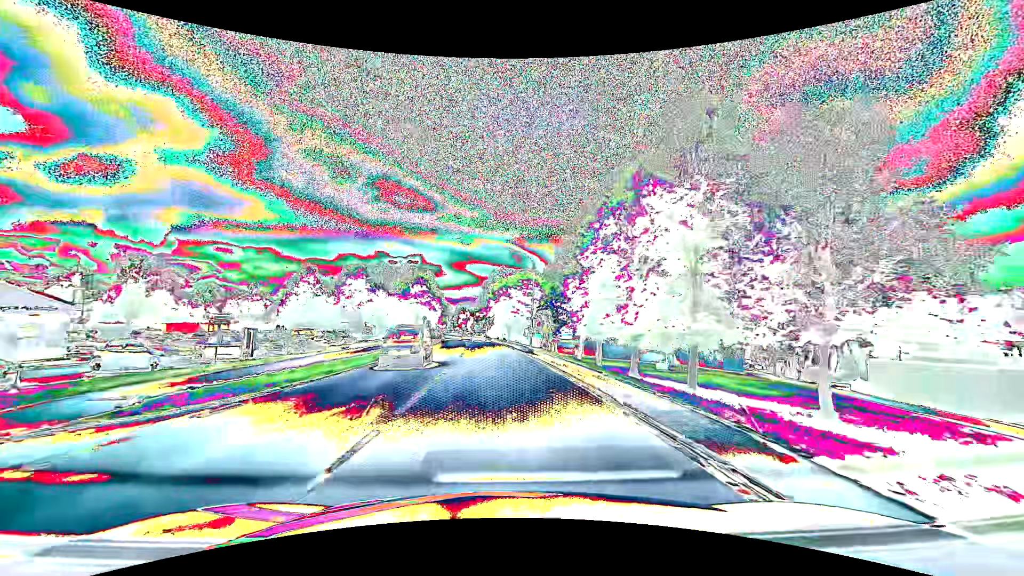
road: primary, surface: asphalt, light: Day
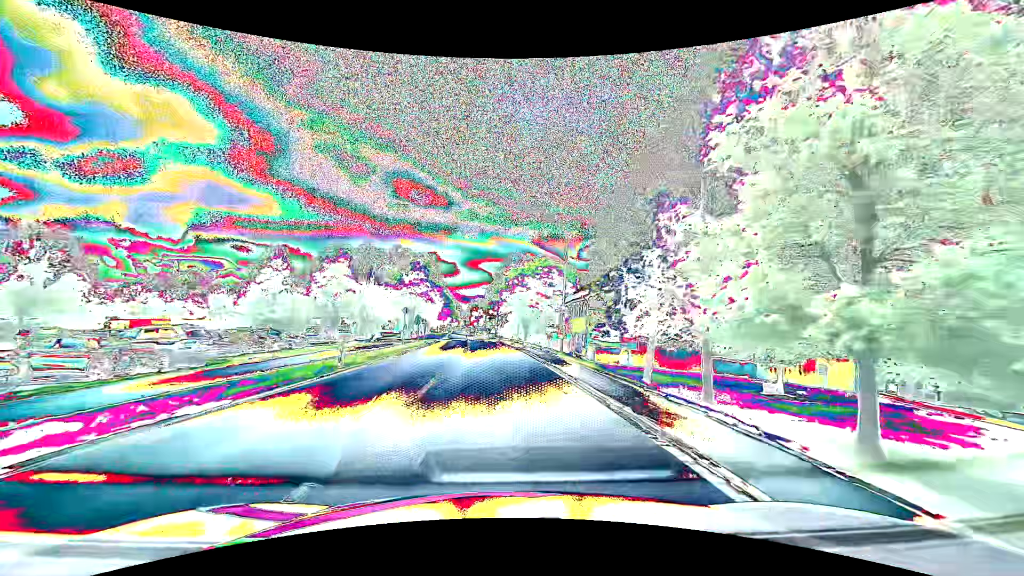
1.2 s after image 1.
(-0.3, +15.9) m; -2°
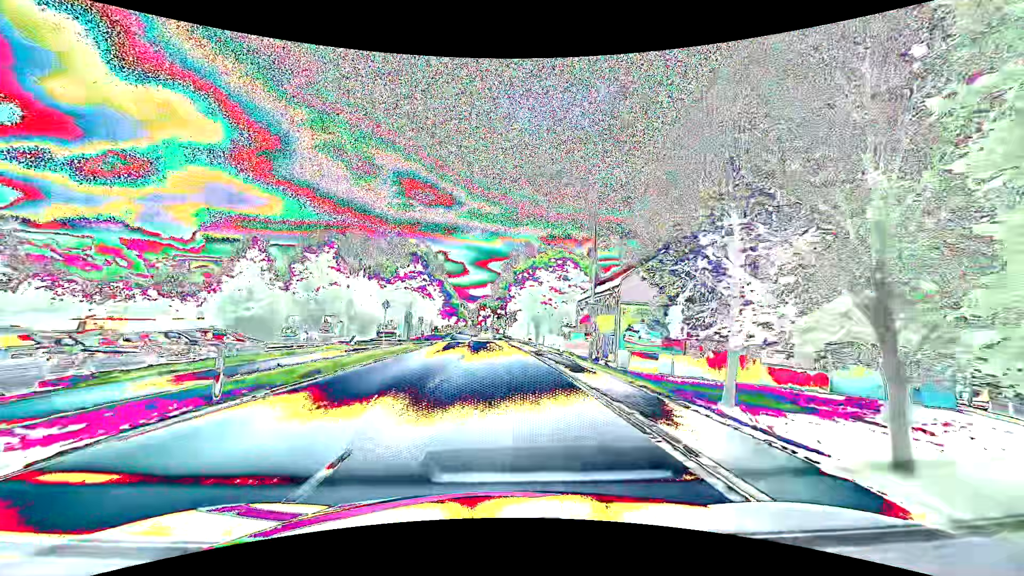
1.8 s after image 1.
(-0.1, +8.0) m; -1°
(0, +10) (0, +20) (-1, +30) (-1, +40) (-2, +50) (-3, +60) (-3, +70) (-4, +80) (-5, +90) (-5, +100) m
